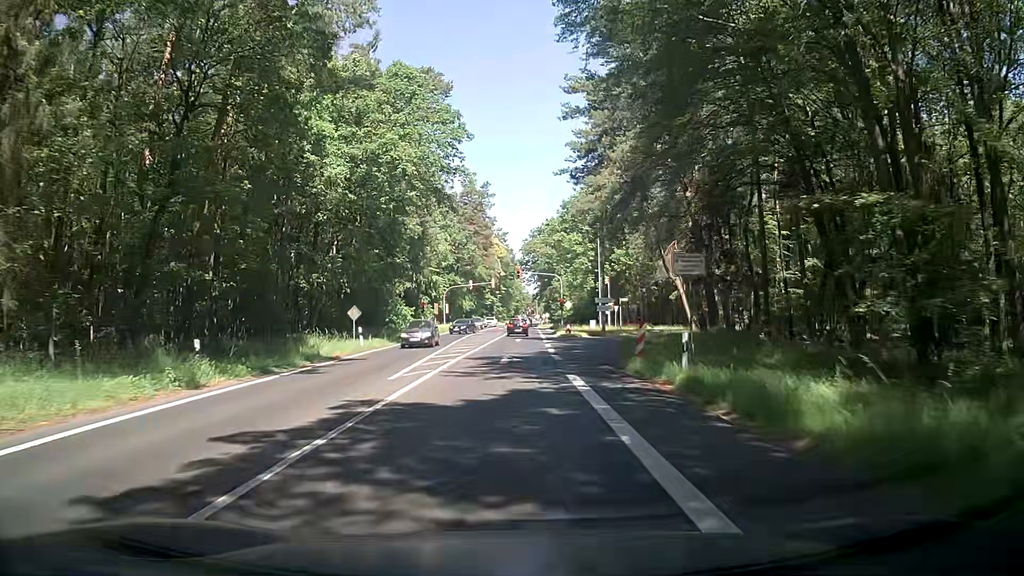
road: secondary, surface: asphalt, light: Day
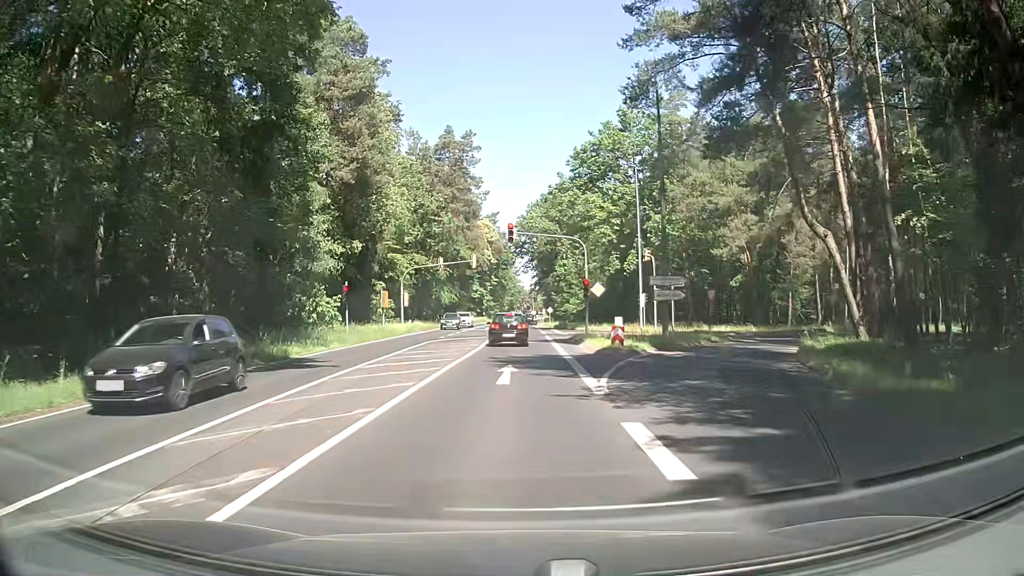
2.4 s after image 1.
(+0.6, +28.0) m; +1°
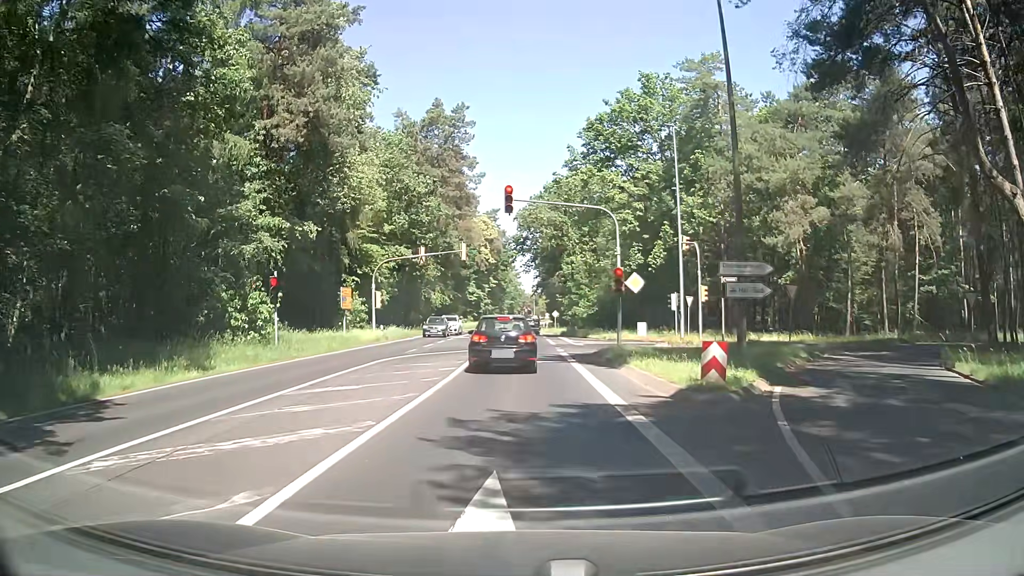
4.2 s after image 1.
(0.0, +11.7) m; -1°
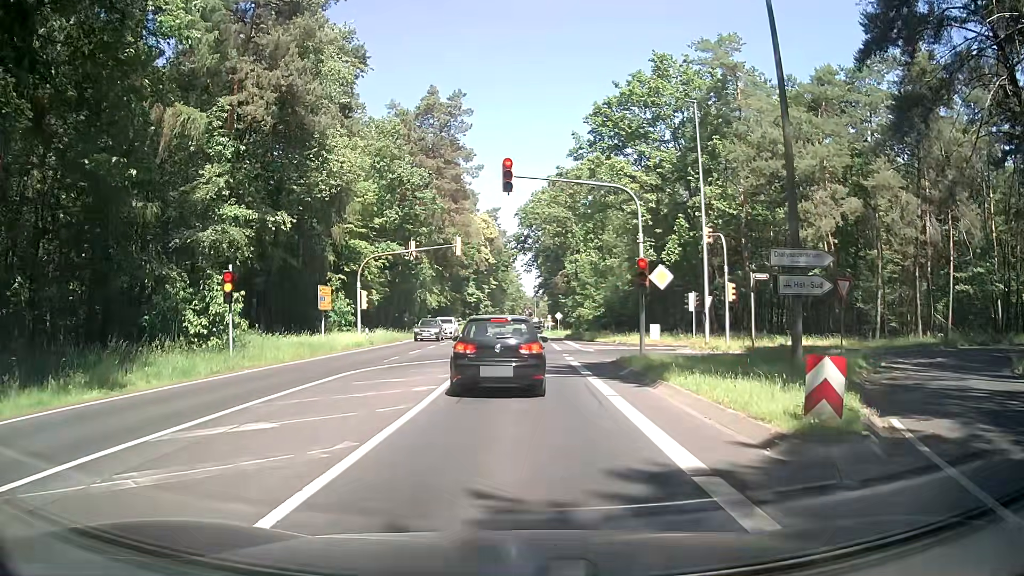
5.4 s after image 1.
(0.0, +4.6) m; 0°
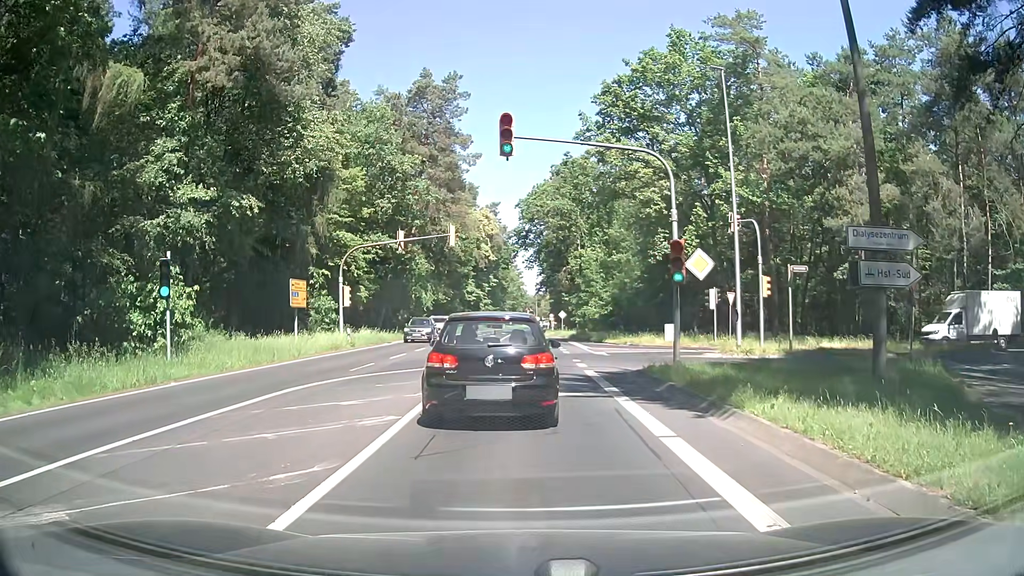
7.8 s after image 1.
(0.0, +4.5) m; +1°
